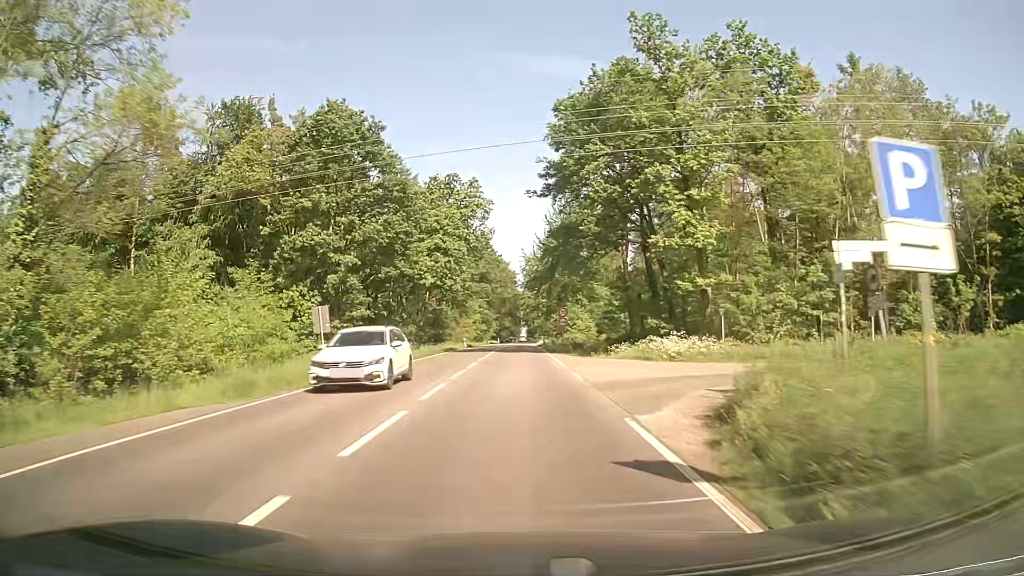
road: primary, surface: asphalt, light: Day
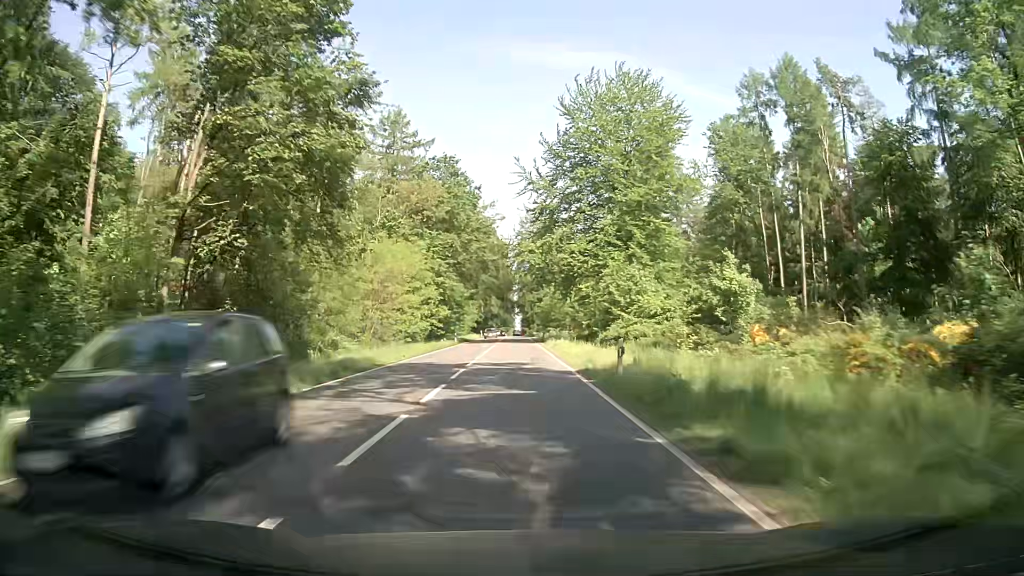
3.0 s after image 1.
(+0.1, +56.8) m; 0°
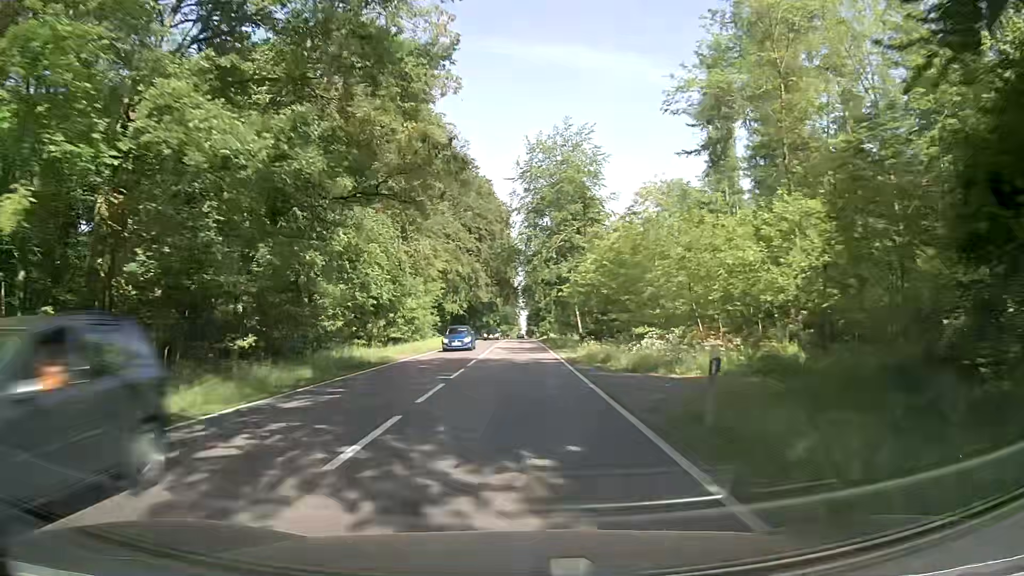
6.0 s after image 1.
(0.0, +57.0) m; 0°
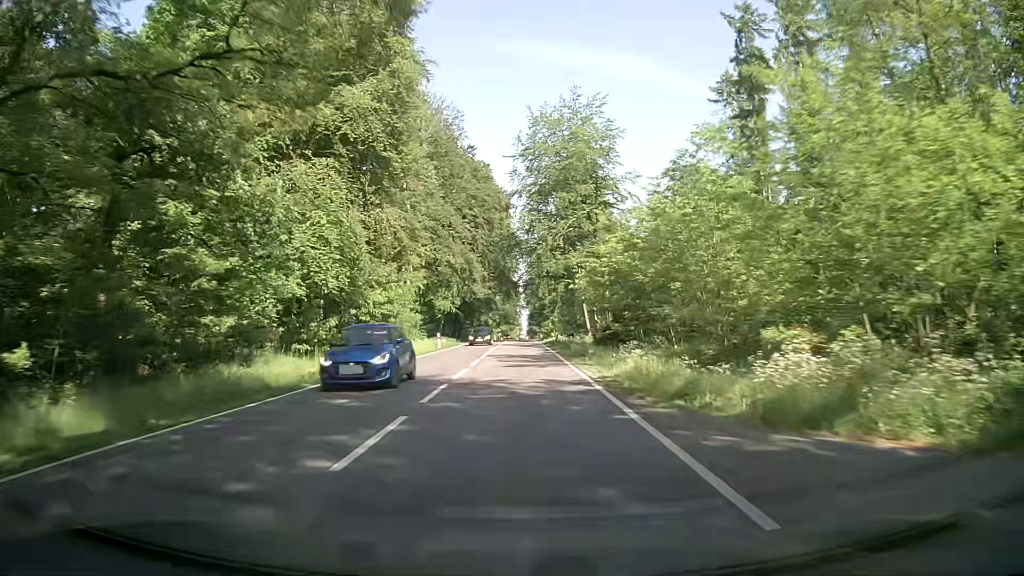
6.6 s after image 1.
(-0.1, +11.4) m; 0°
(0, +10) (0, +20) (0, +30) (0, +40) (0, +50) (0, +60) (0, +70) (0, +80) (0, +90) (0, +100) m
